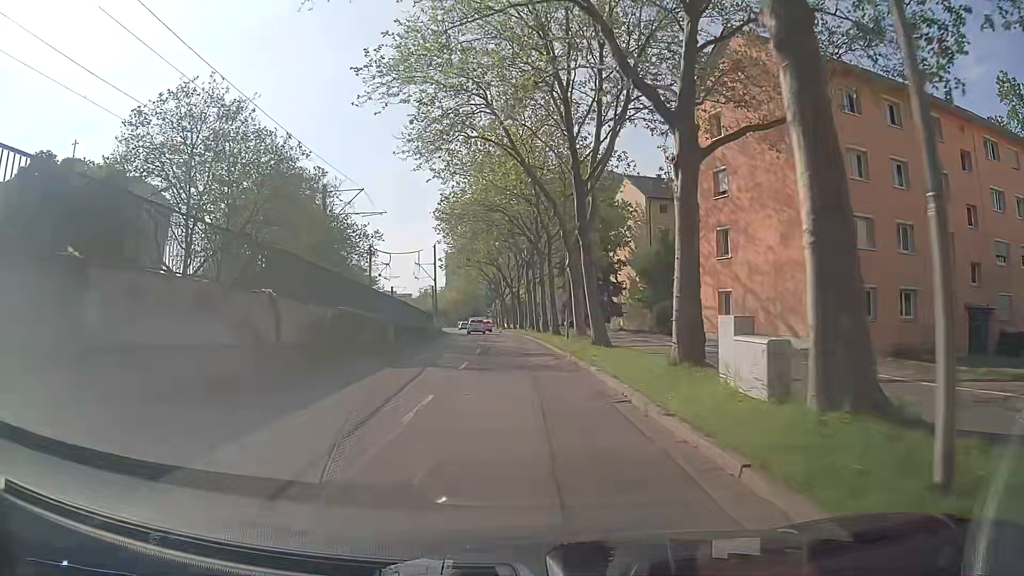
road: tertiary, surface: asphalt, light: Day
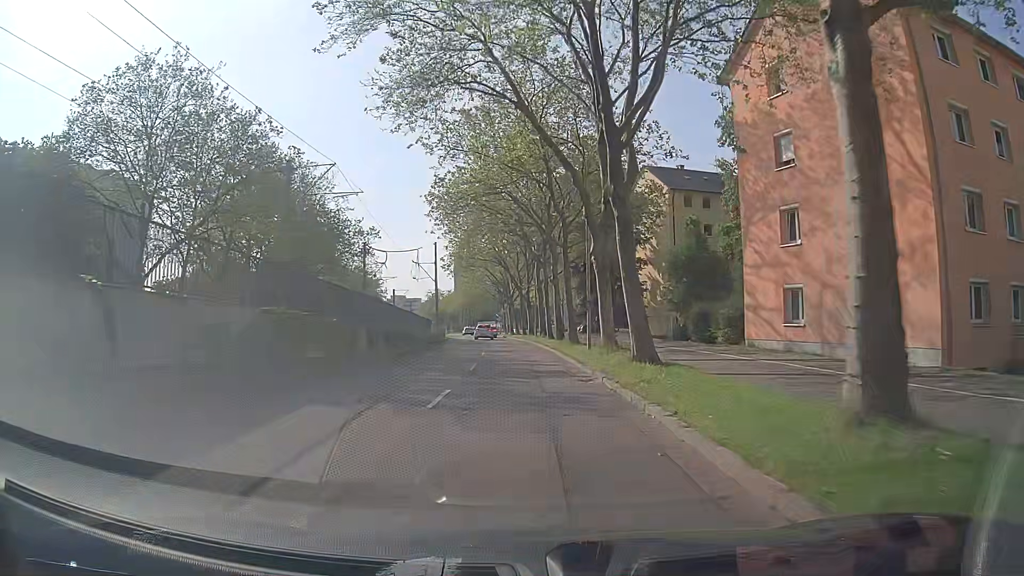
(0.0, +7.1) m; 0°
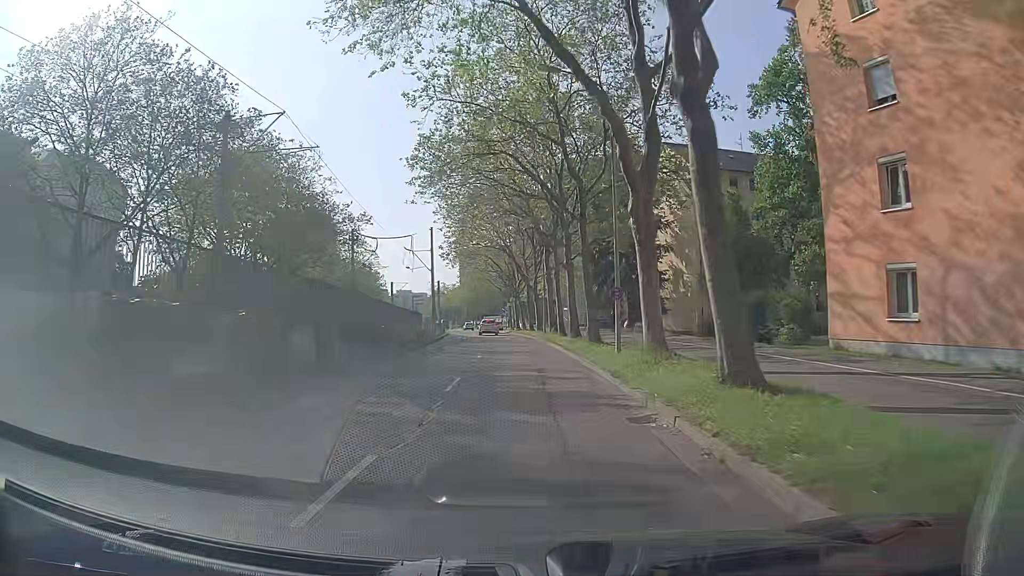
(0.0, +7.1) m; -1°
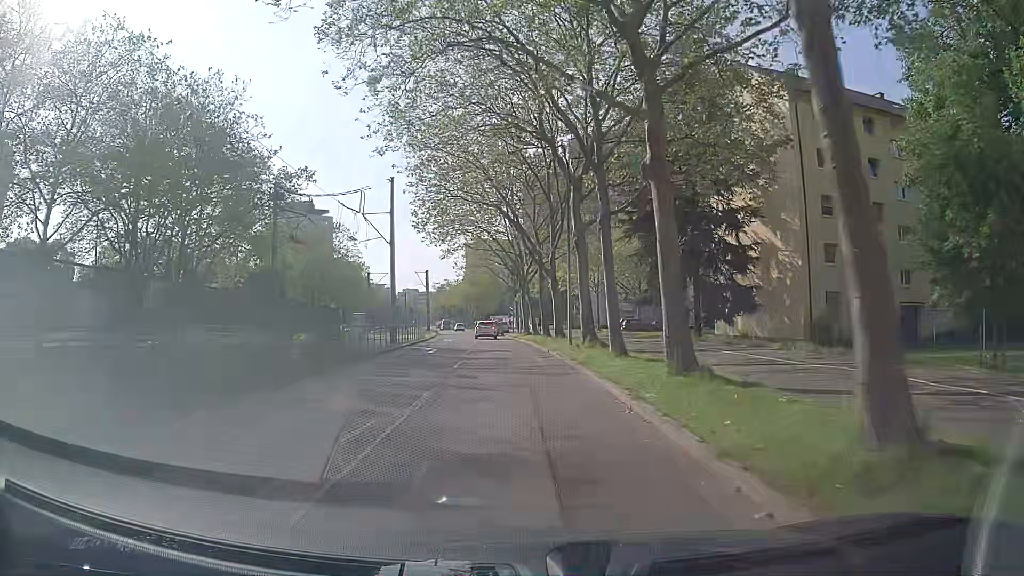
(-0.1, +21.0) m; -1°
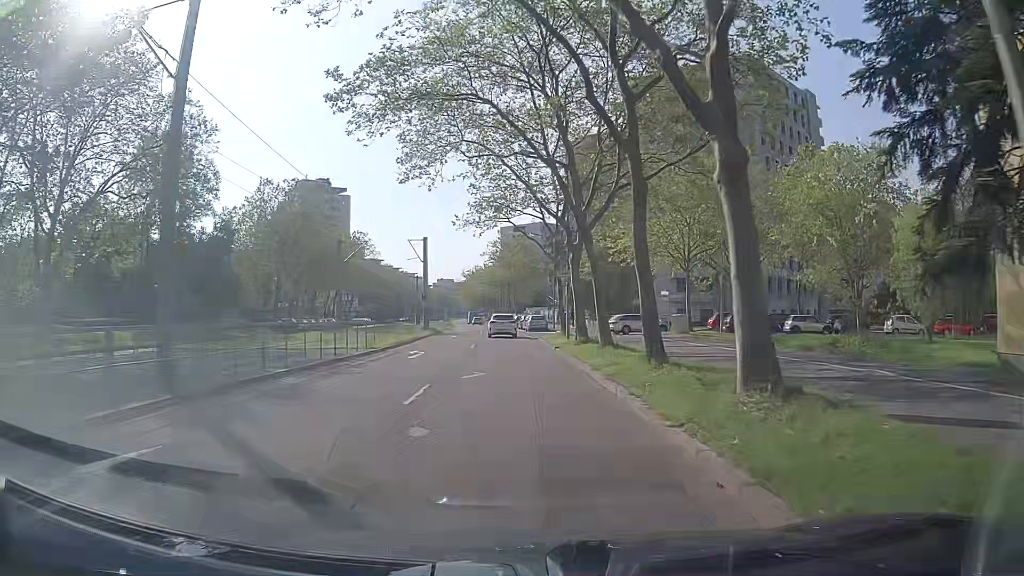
(-0.5, +26.9) m; -2°
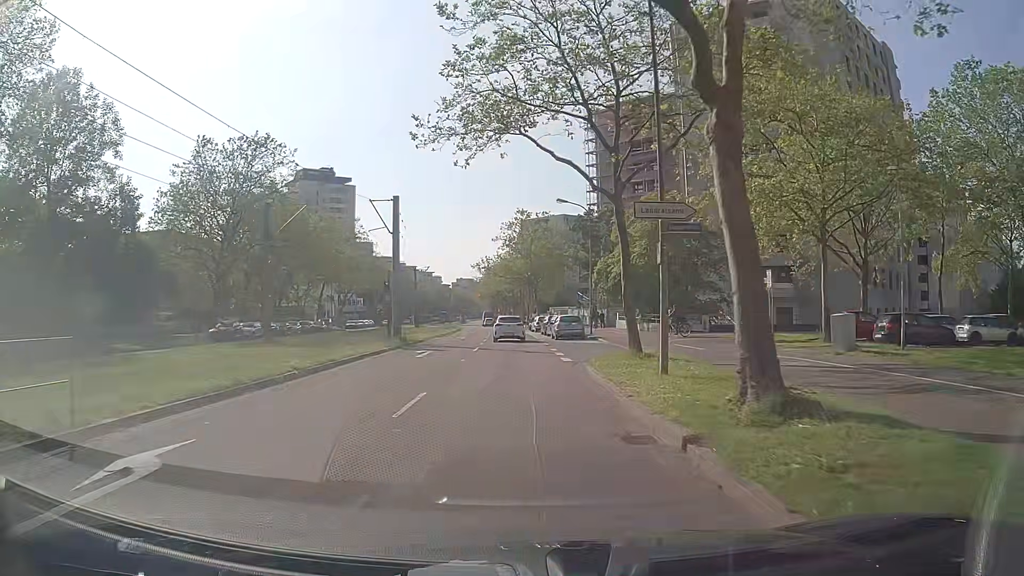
(-0.5, +19.2) m; -3°
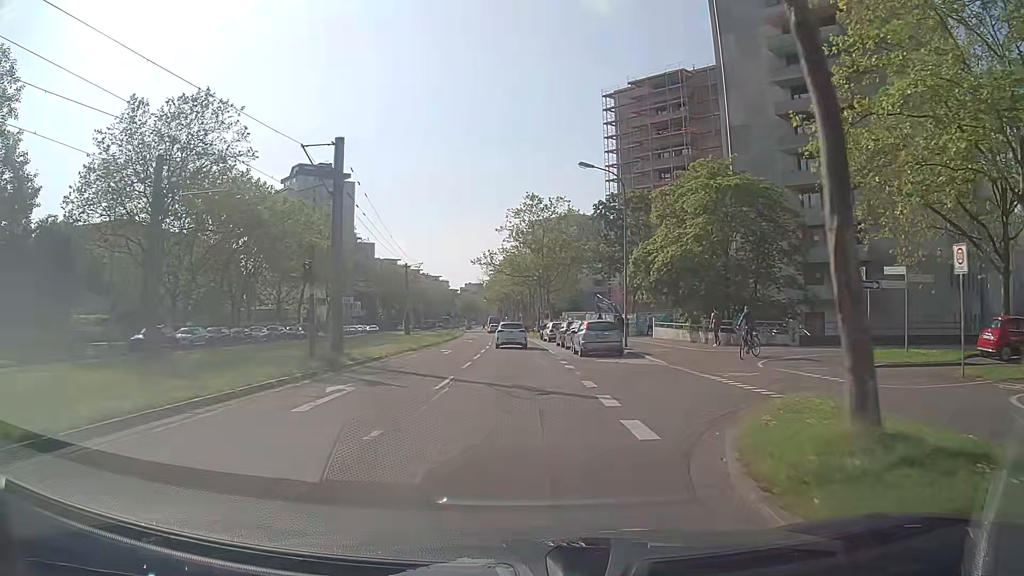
(0.0, +12.5) m; 0°
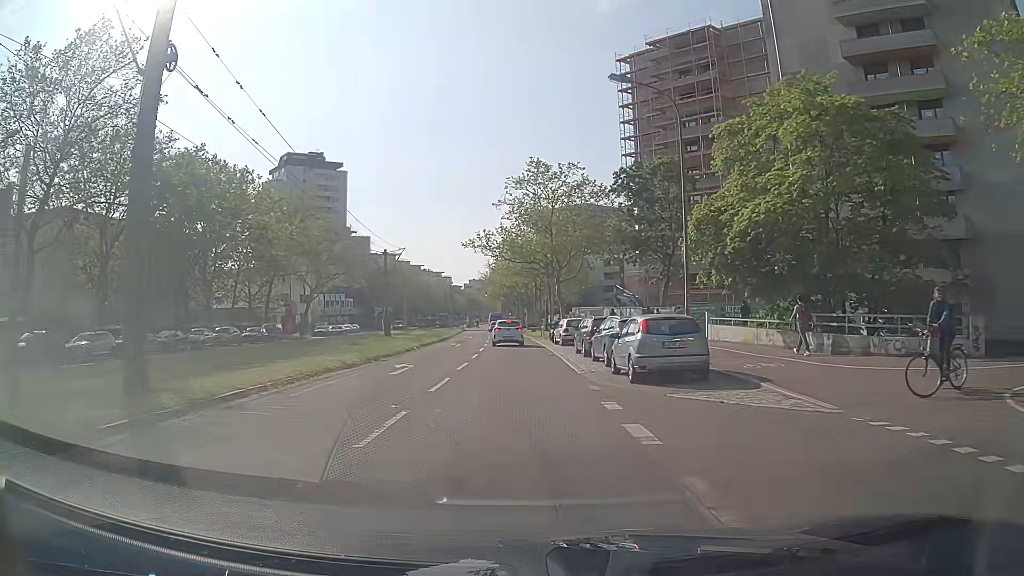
(-0.1, +12.4) m; -1°
(0, +10) (0, +20) (0, +30) (-1, +40) (-1, +50) (-2, +60) (-2, +70) (-3, +80) (-4, +90) (-4, +100) m
